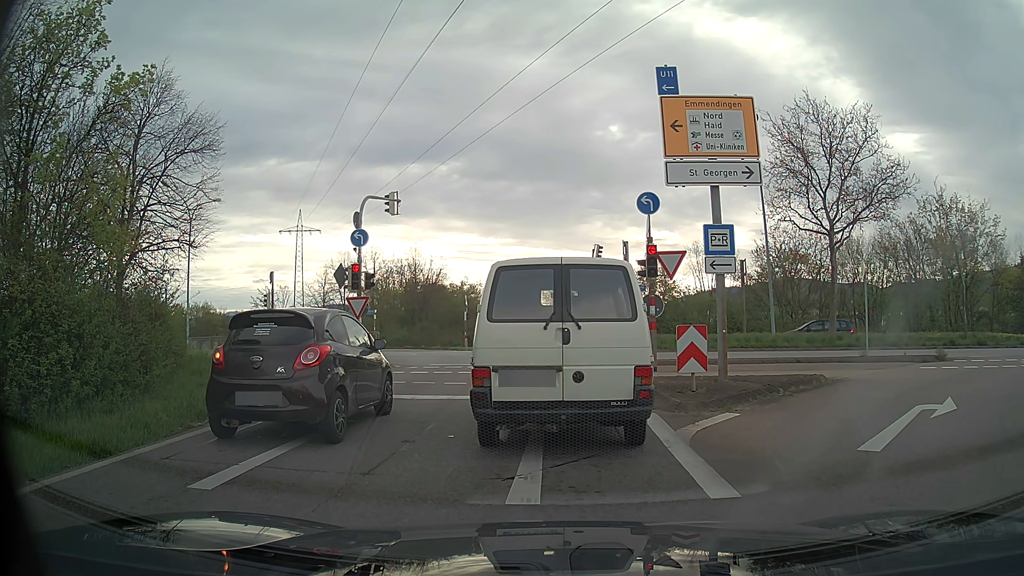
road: trunk_link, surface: asphalt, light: Day
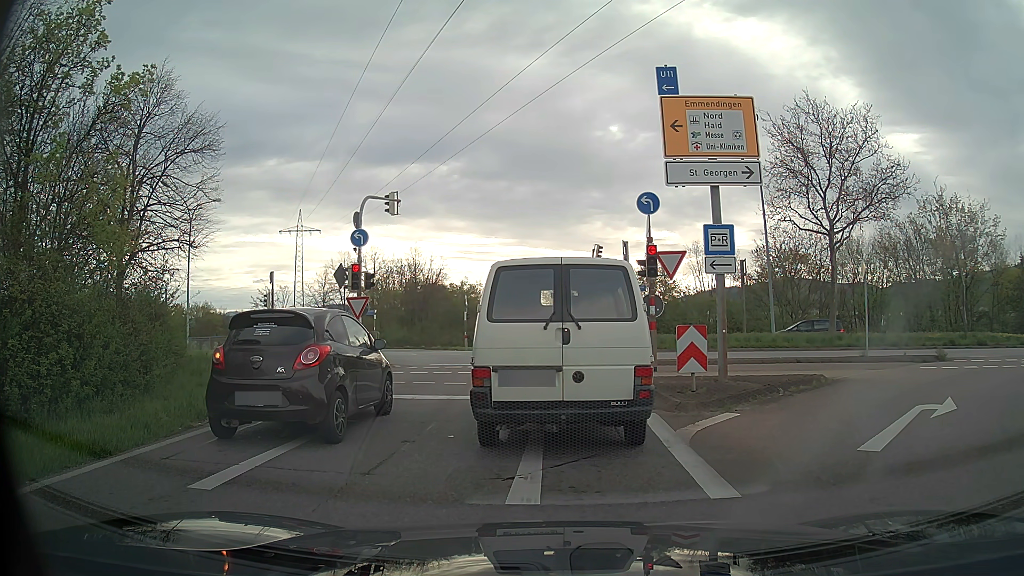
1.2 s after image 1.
(0.0, 0.0) m; 0°
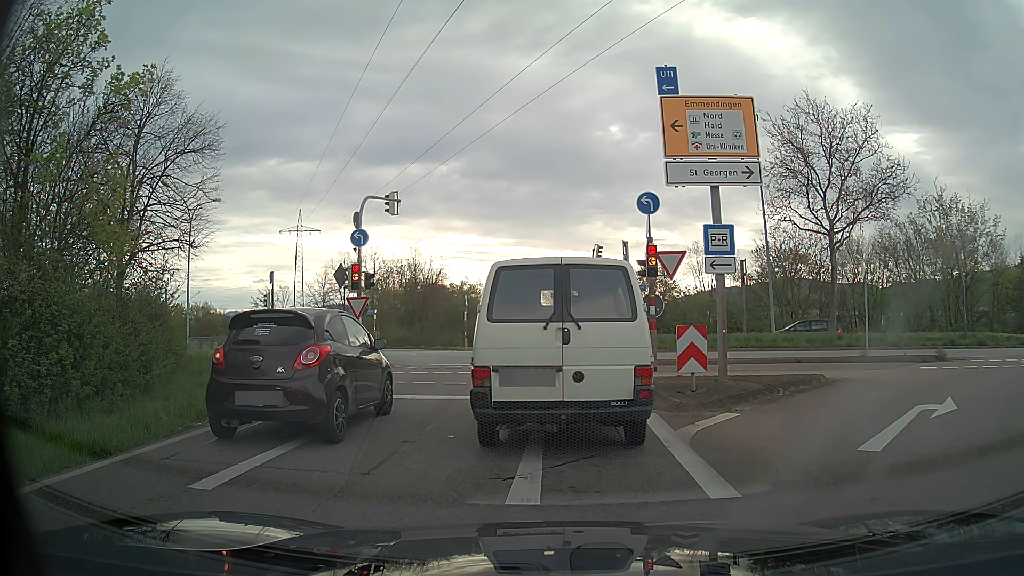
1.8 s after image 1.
(0.0, 0.0) m; 0°
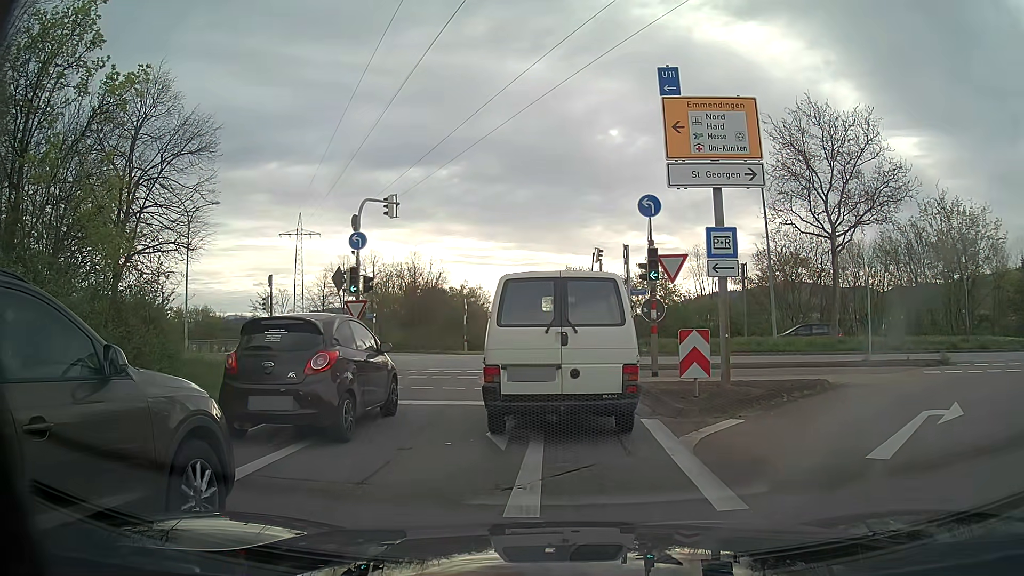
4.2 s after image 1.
(0.0, +0.2) m; 0°
